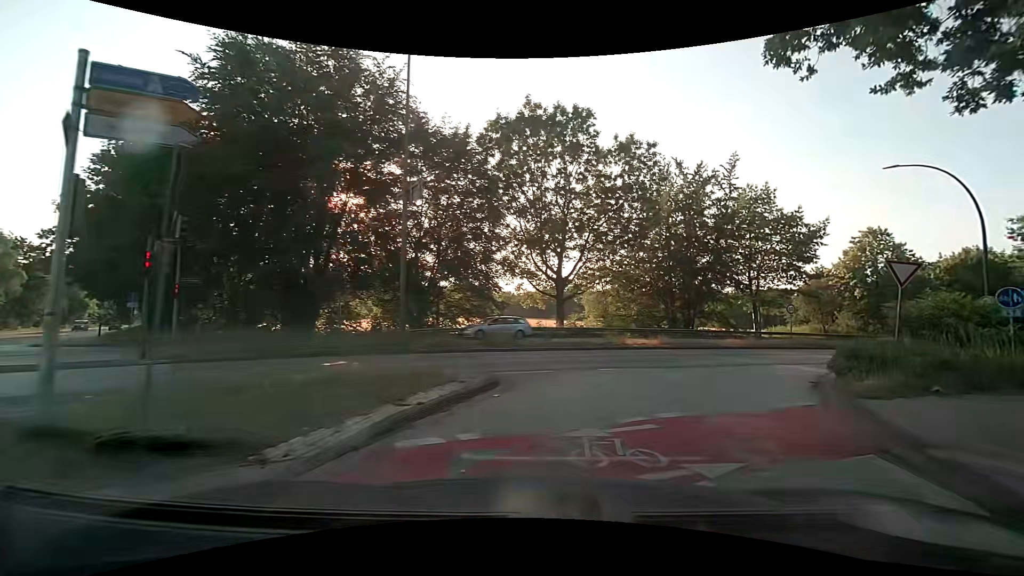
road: secondary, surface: asphalt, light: Day
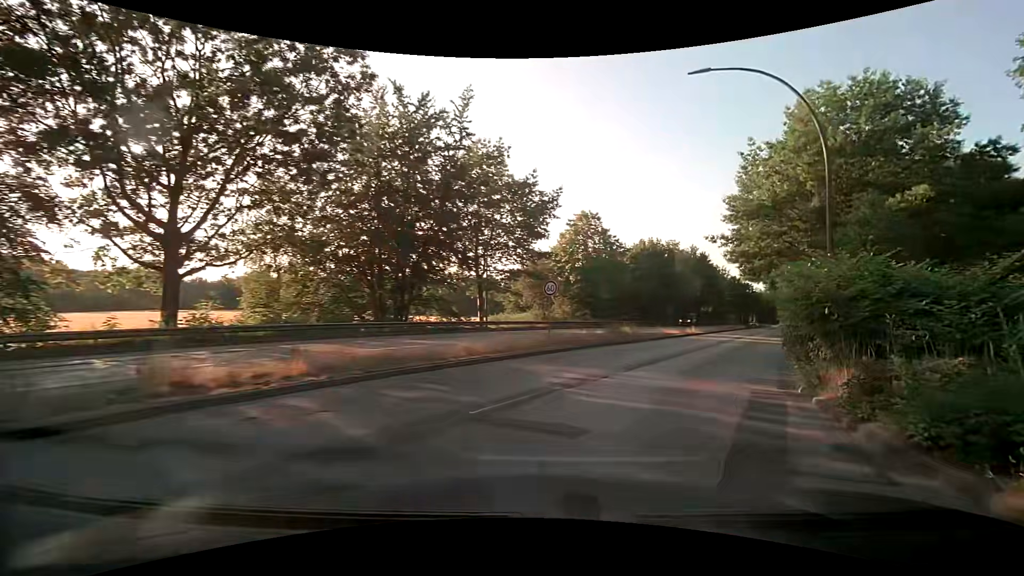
(+3.6, +15.2) m; +29°
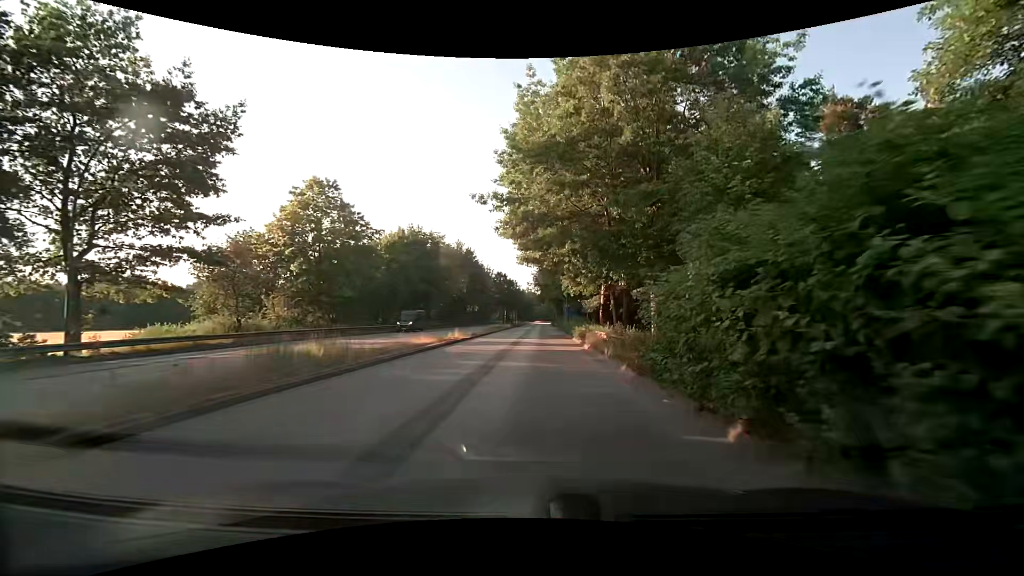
(+4.4, +14.8) m; +28°
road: primary
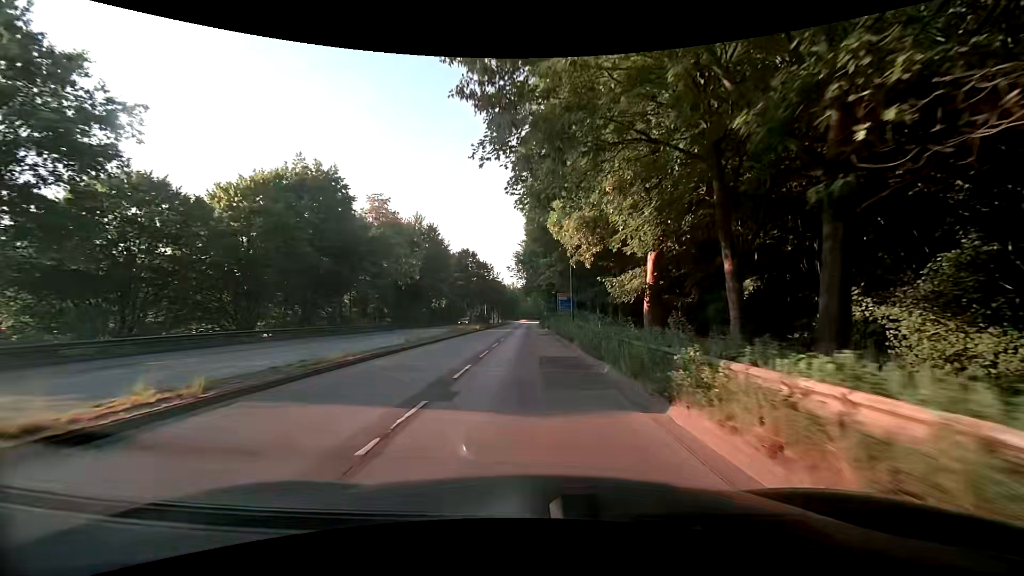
(+0.5, +28.3) m; +2°
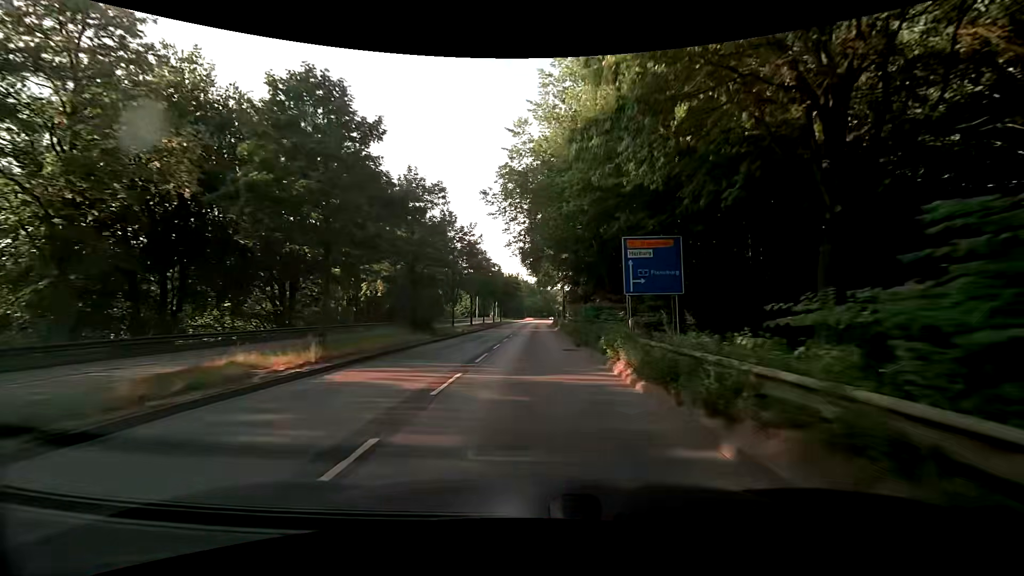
(-0.8, +45.1) m; -1°
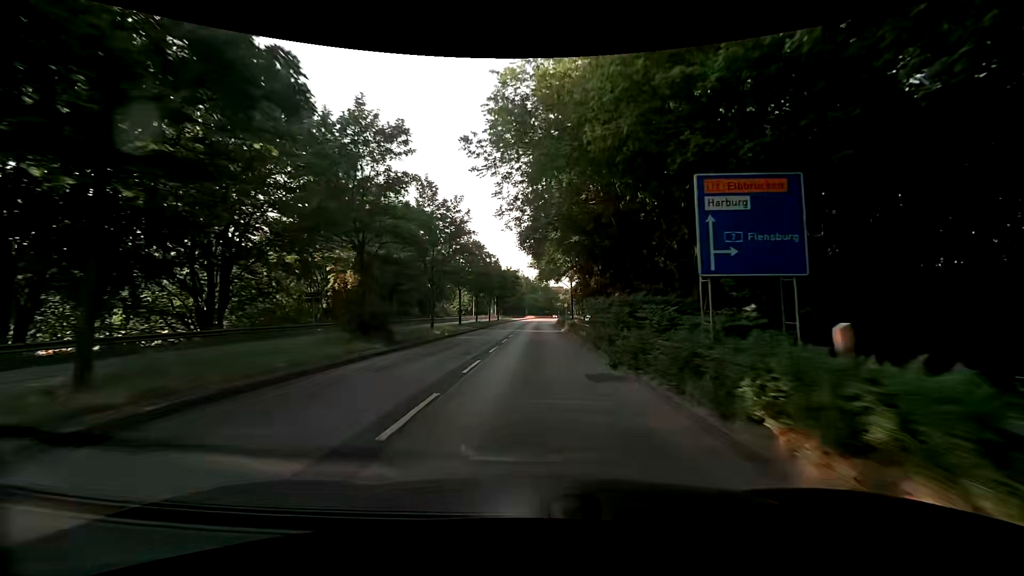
(+0.1, +9.2) m; +1°
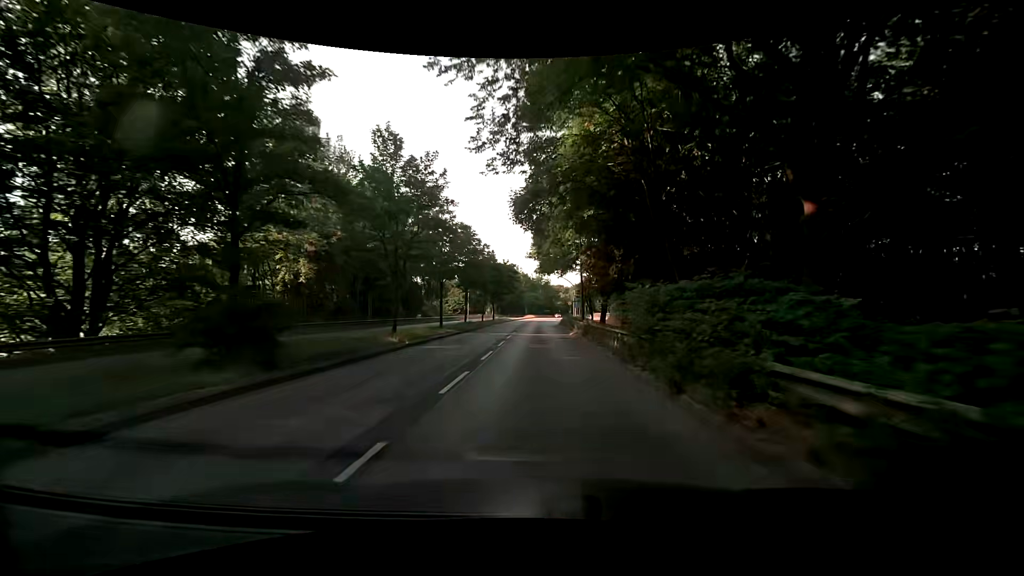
(-0.1, +9.1) m; 0°
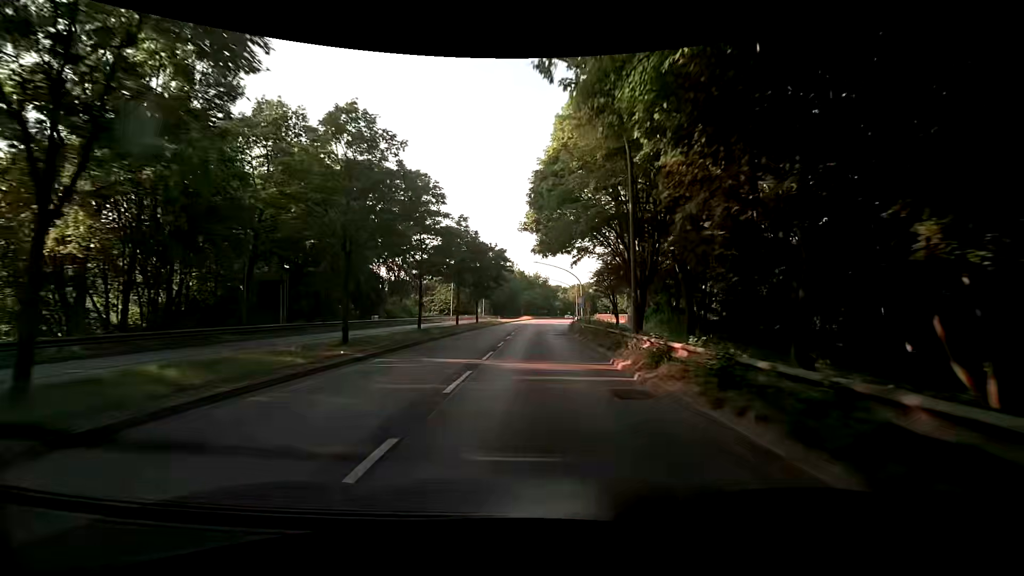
(-0.2, +17.9) m; 0°
(0, +10) (0, +20) (0, +30) (0, +40) (+1, +50) (+2, +60) (+3, +70) (+4, +80) (+5, +90) (+6, +100) m
